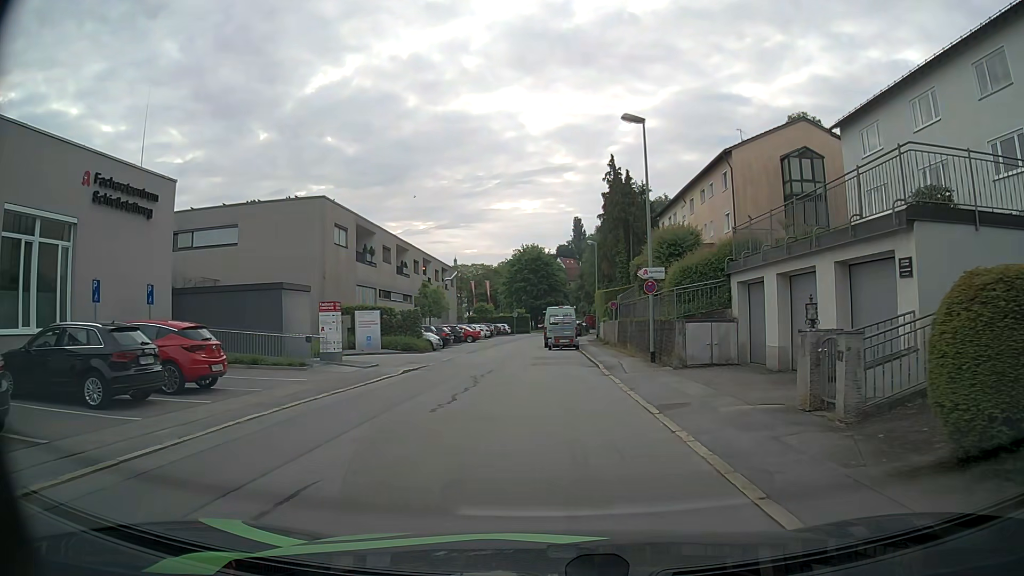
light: Day
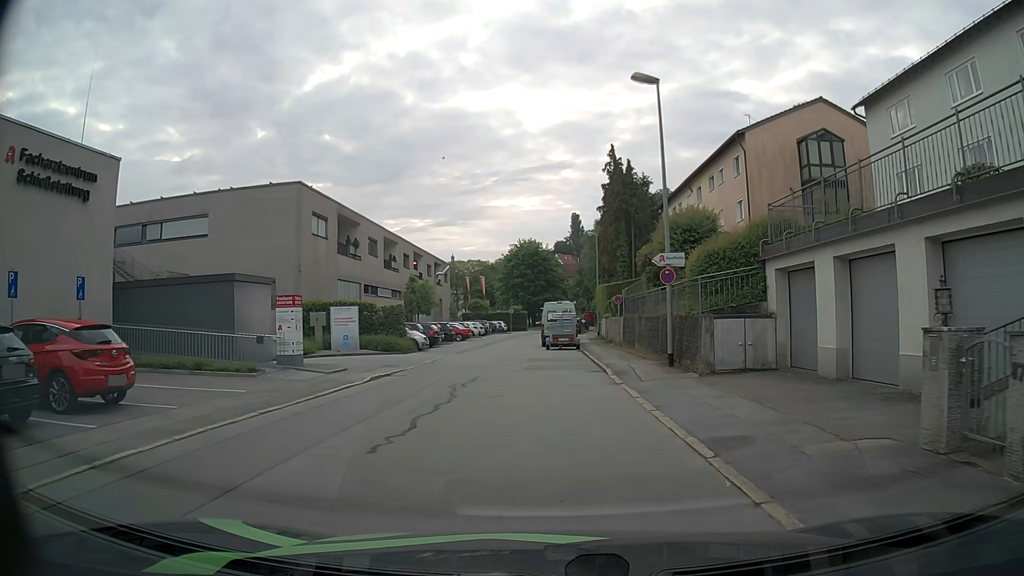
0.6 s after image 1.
(0.0, +3.6) m; 0°
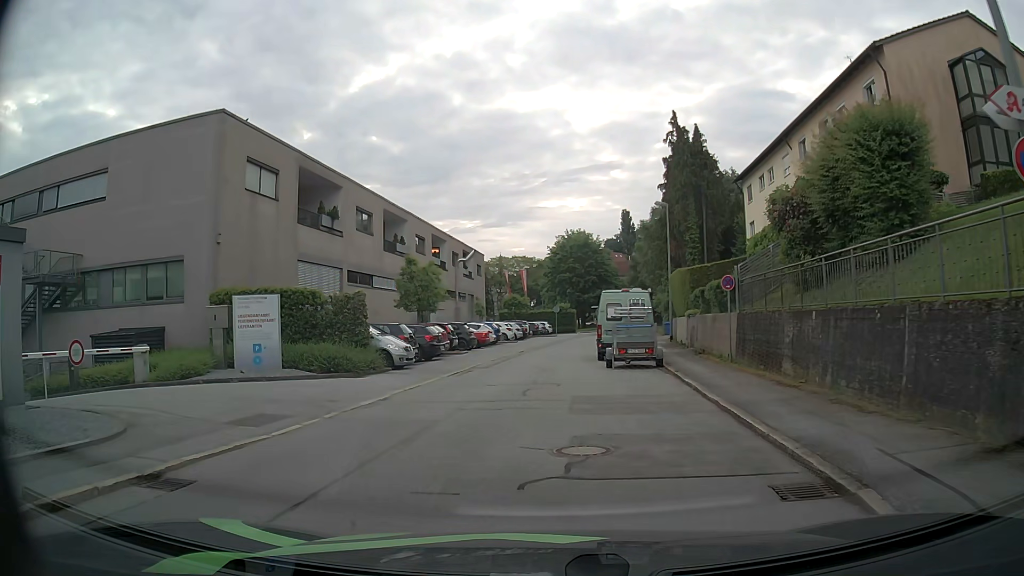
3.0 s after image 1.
(-0.3, +13.6) m; -4°
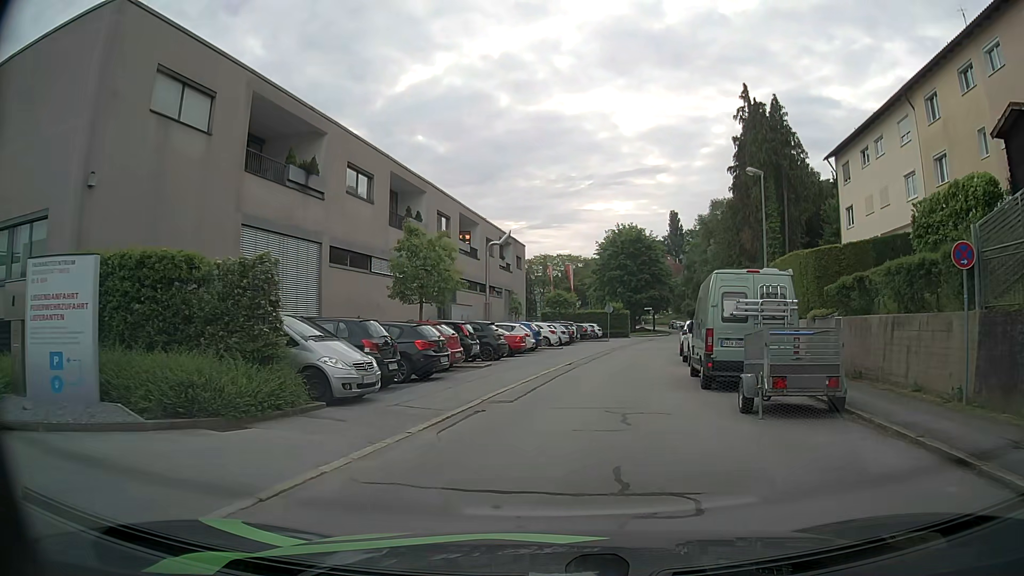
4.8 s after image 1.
(-0.6, +9.8) m; -5°
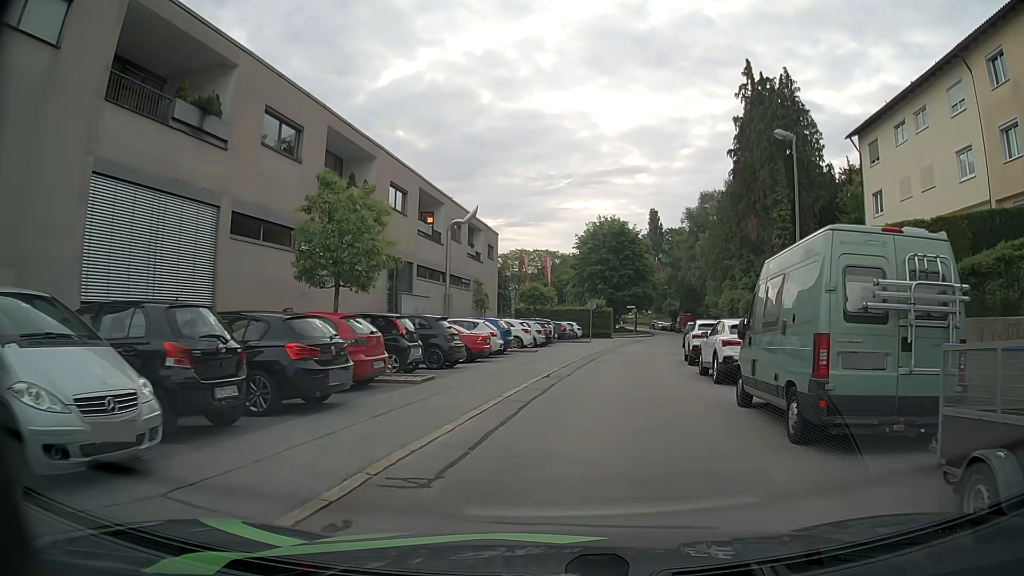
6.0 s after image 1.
(+0.1, +6.6) m; +3°
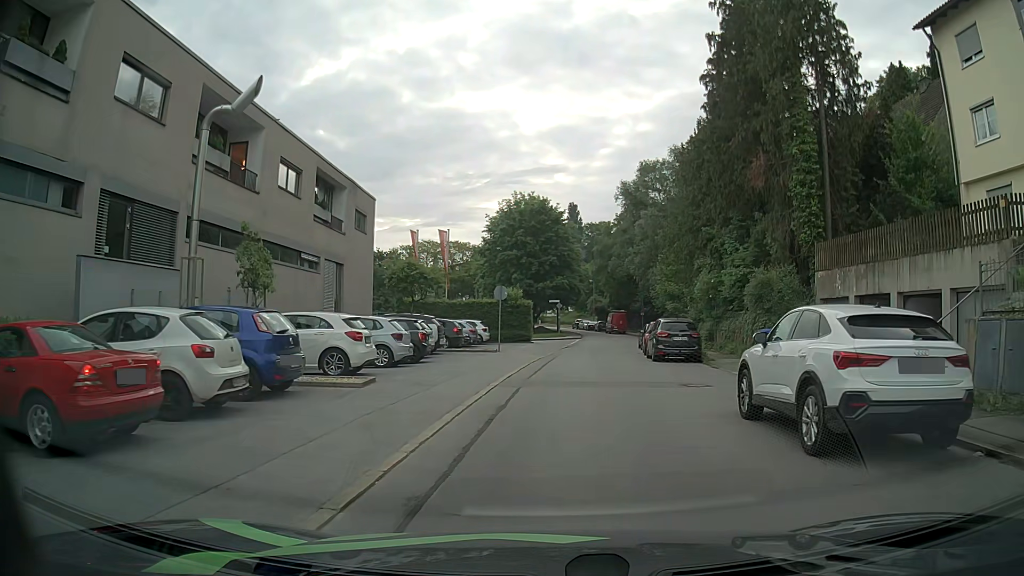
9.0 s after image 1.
(+1.1, +16.6) m; +7°
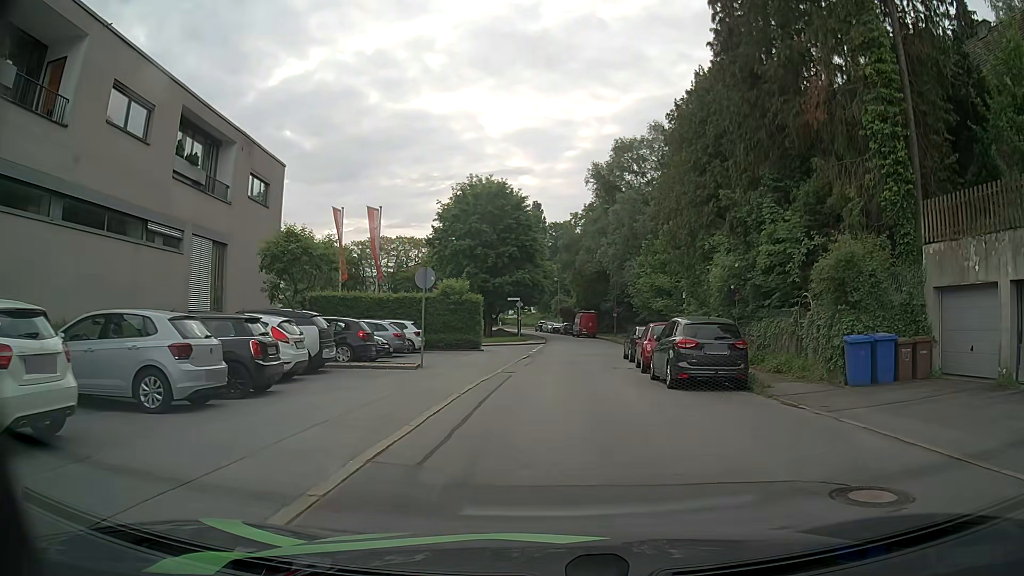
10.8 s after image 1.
(+0.2, +10.0) m; +2°
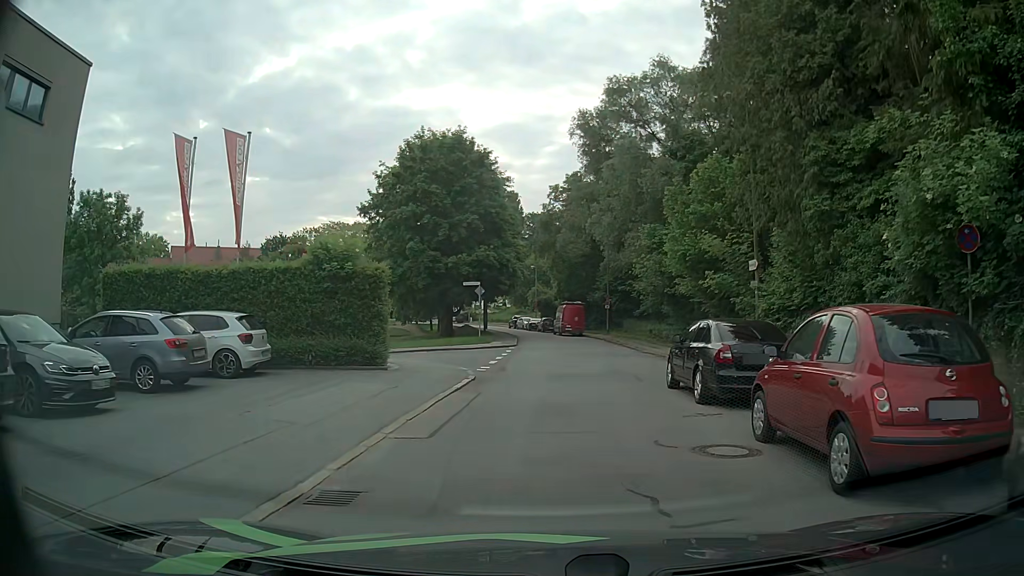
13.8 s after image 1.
(+0.5, +15.2) m; +2°
